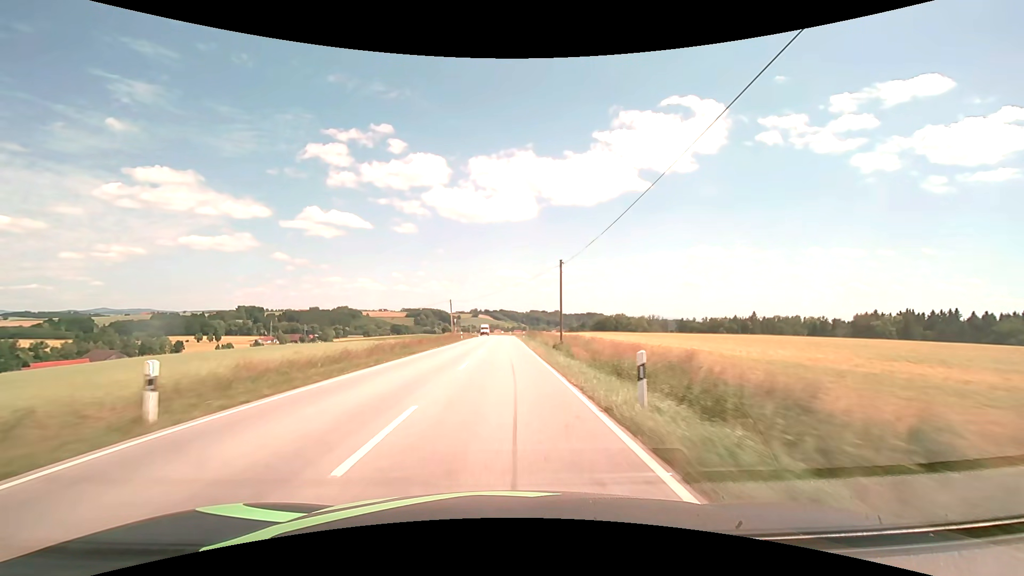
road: secondary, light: Day
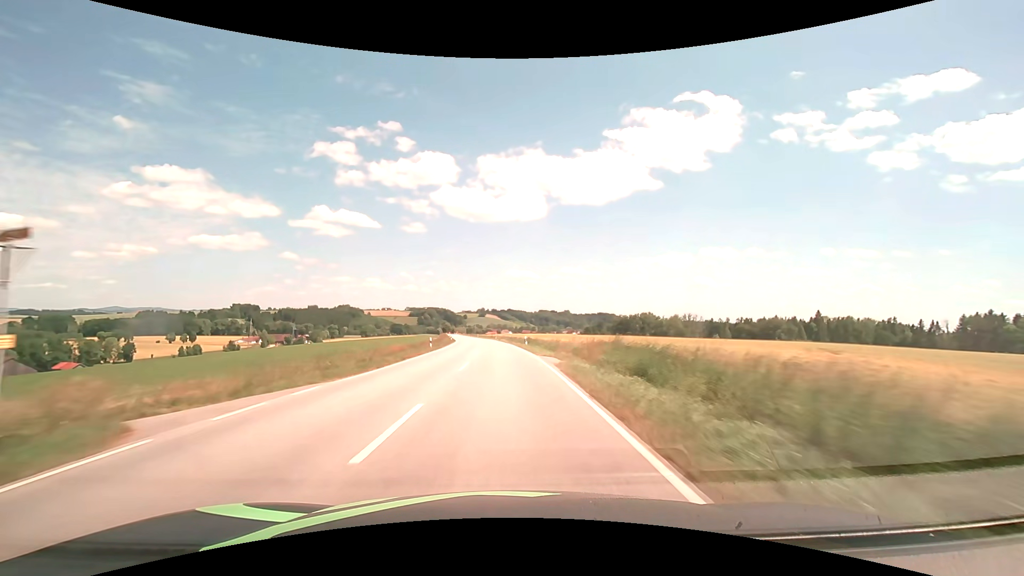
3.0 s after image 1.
(-0.1, +71.3) m; -1°
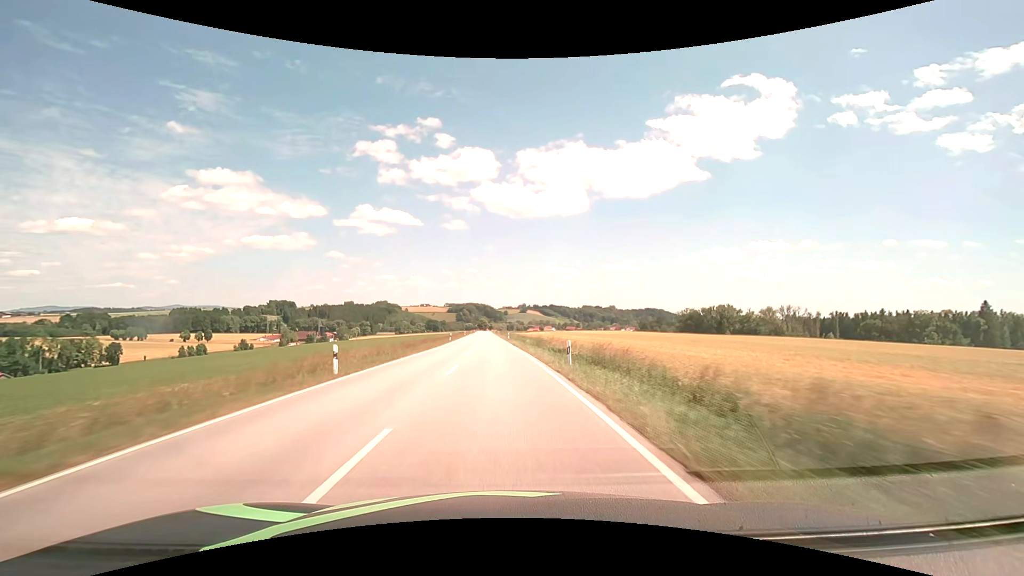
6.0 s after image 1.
(-2.5, +74.2) m; -4°
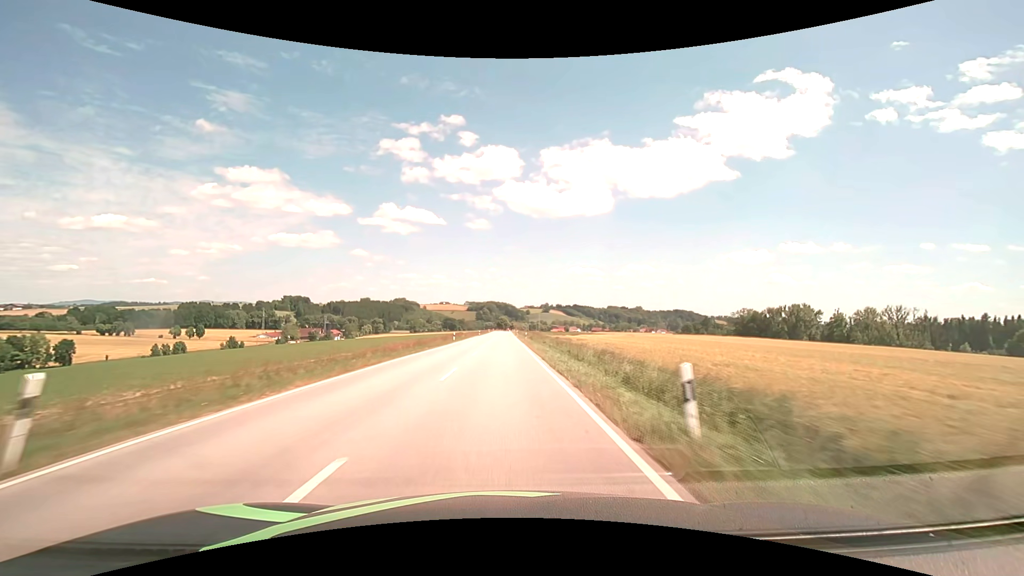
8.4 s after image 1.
(-1.9, +61.9) m; -3°
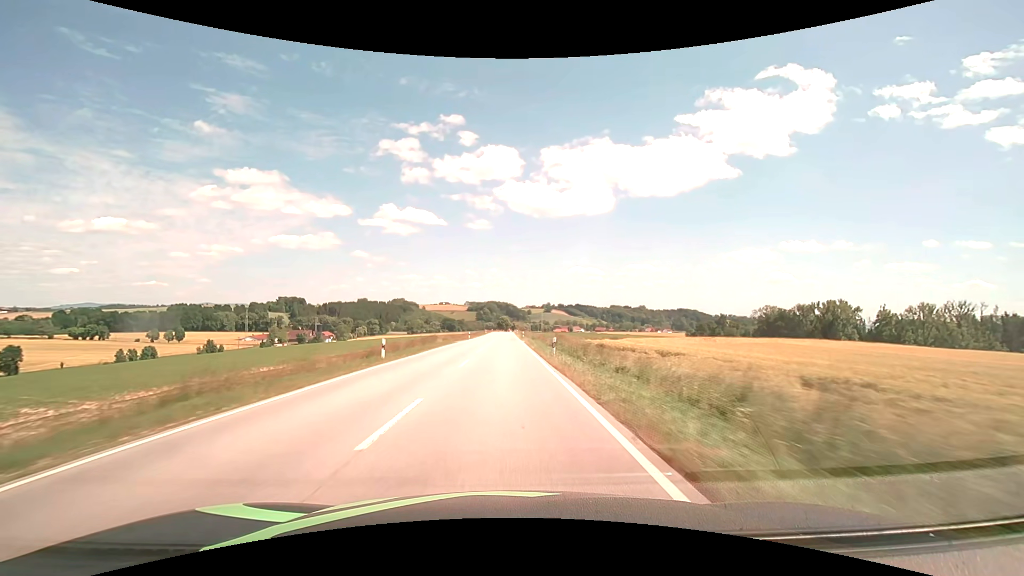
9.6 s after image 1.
(-0.1, +31.3) m; 0°
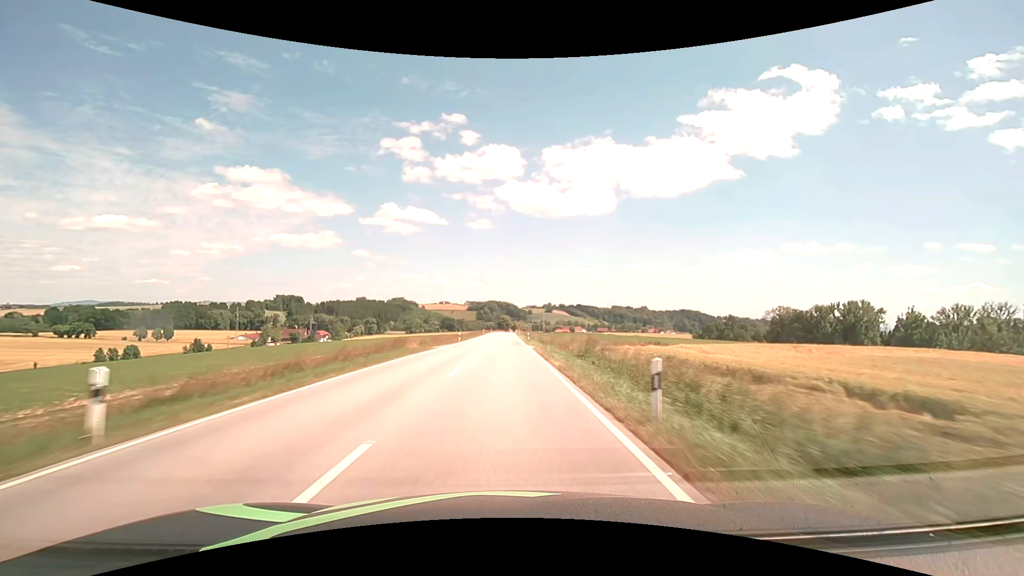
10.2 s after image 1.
(0.0, +15.7) m; 0°
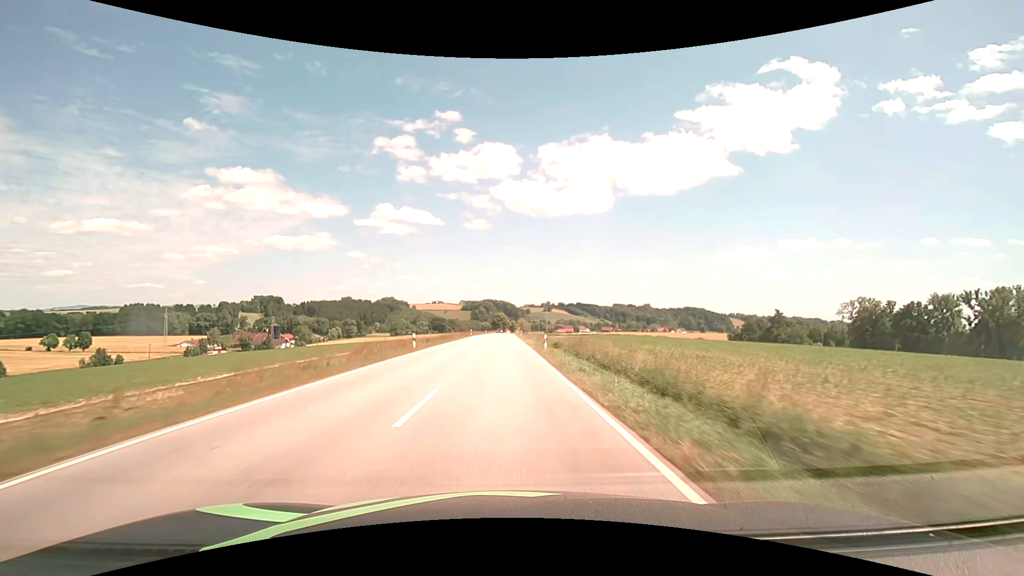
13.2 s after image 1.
(+0.2, +78.8) m; 0°
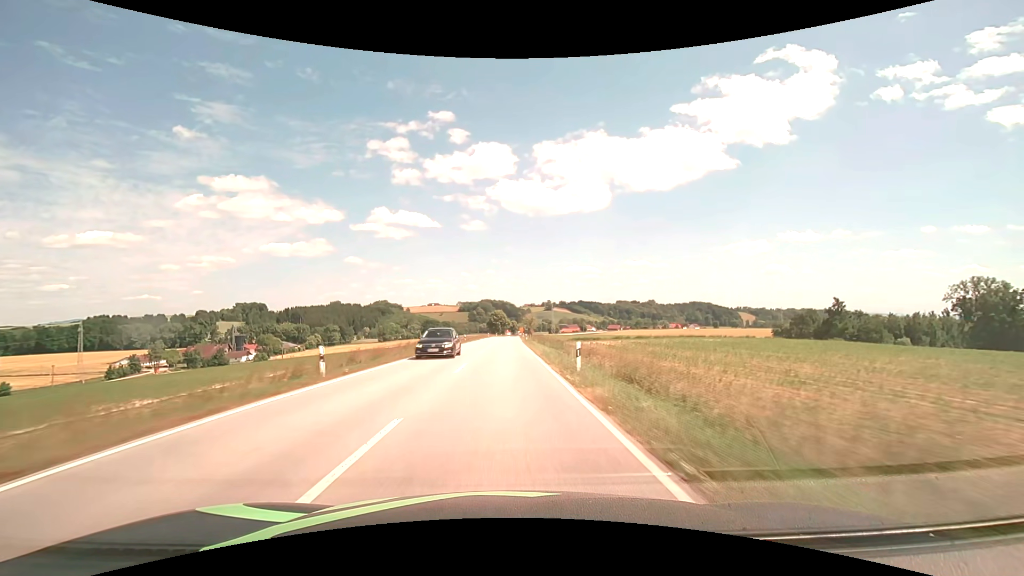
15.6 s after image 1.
(+0.1, +63.1) m; 0°
(0, +10) (0, +20) (0, +30) (0, +40) (0, +50) (0, +60) (0, +70) (0, +80) (+1, +90) (+1, +100) m
